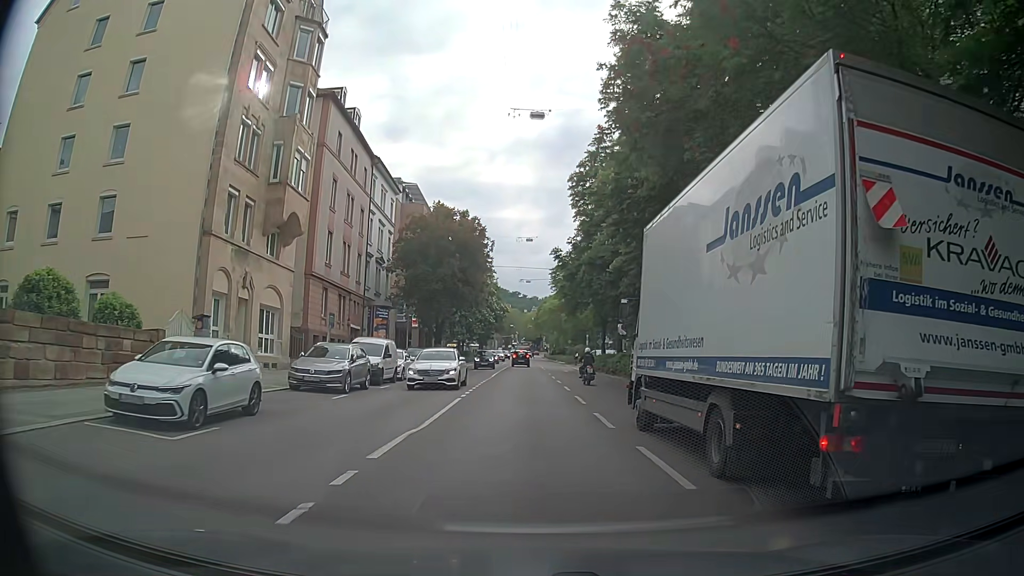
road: secondary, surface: asphalt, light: Day
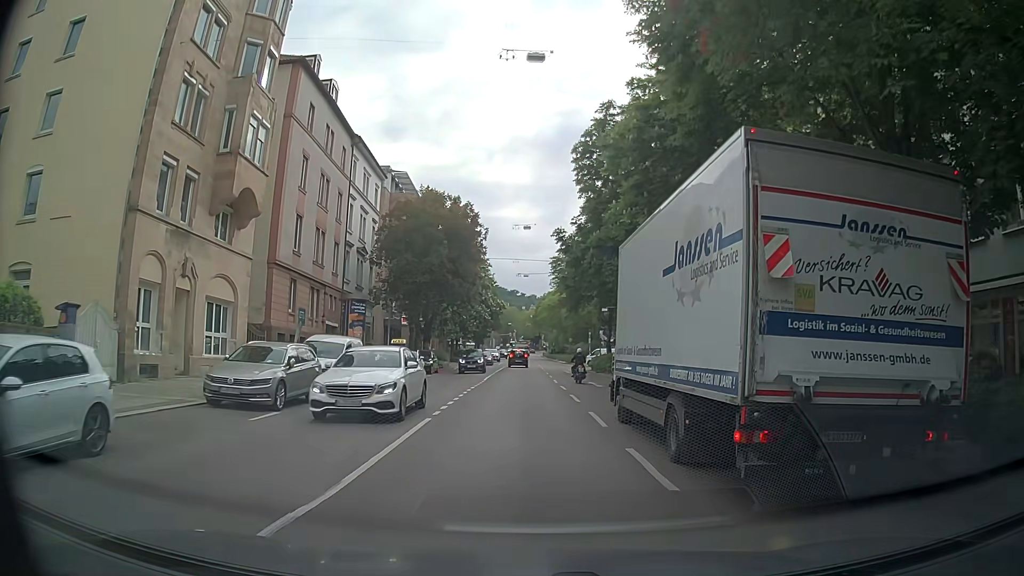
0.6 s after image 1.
(0.0, +5.5) m; 0°
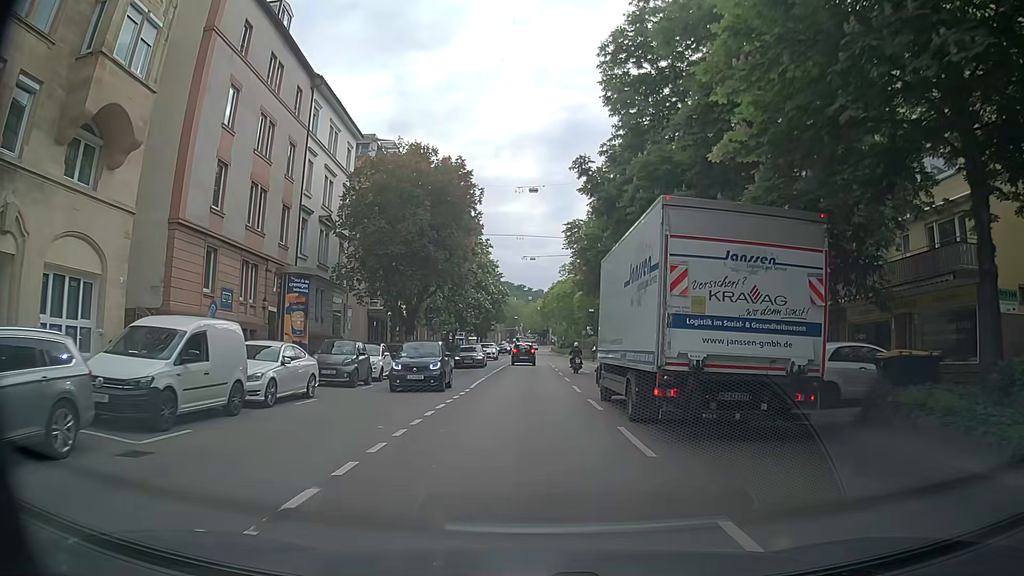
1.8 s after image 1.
(0.0, +10.6) m; 0°
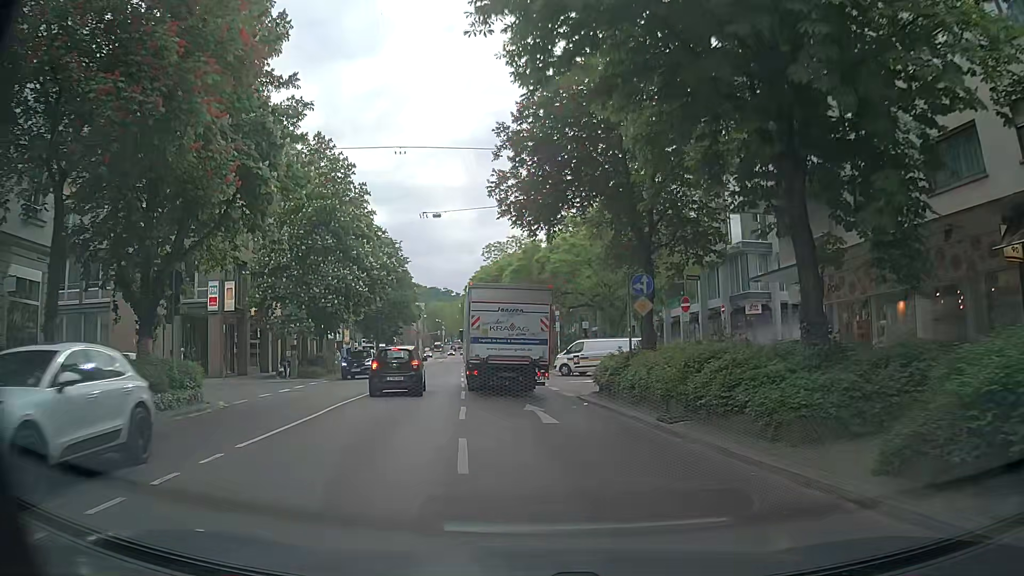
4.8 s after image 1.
(+1.3, +25.3) m; +5°
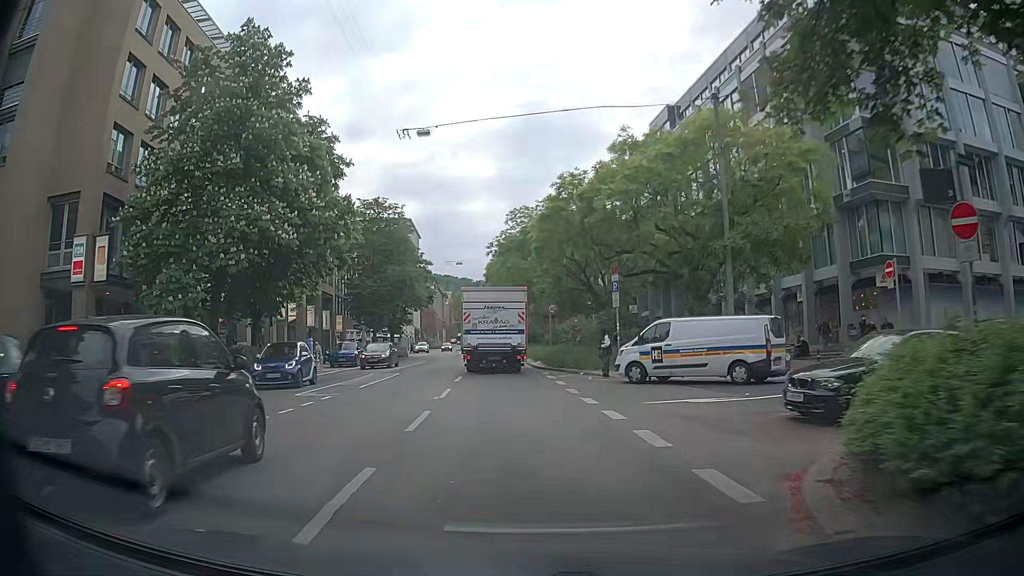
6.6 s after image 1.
(0.0, +16.2) m; -3°
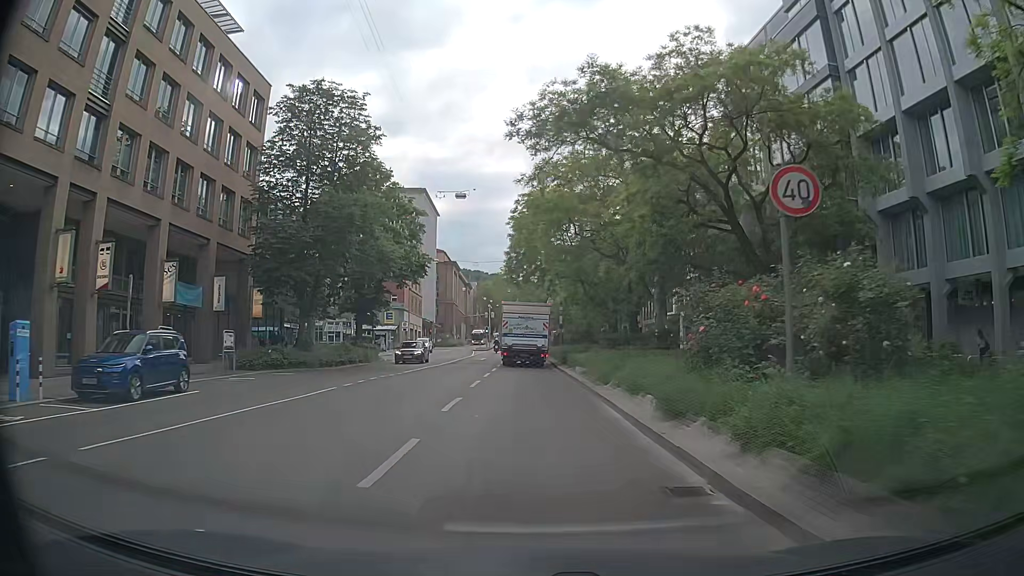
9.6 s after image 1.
(-0.8, +28.9) m; -1°
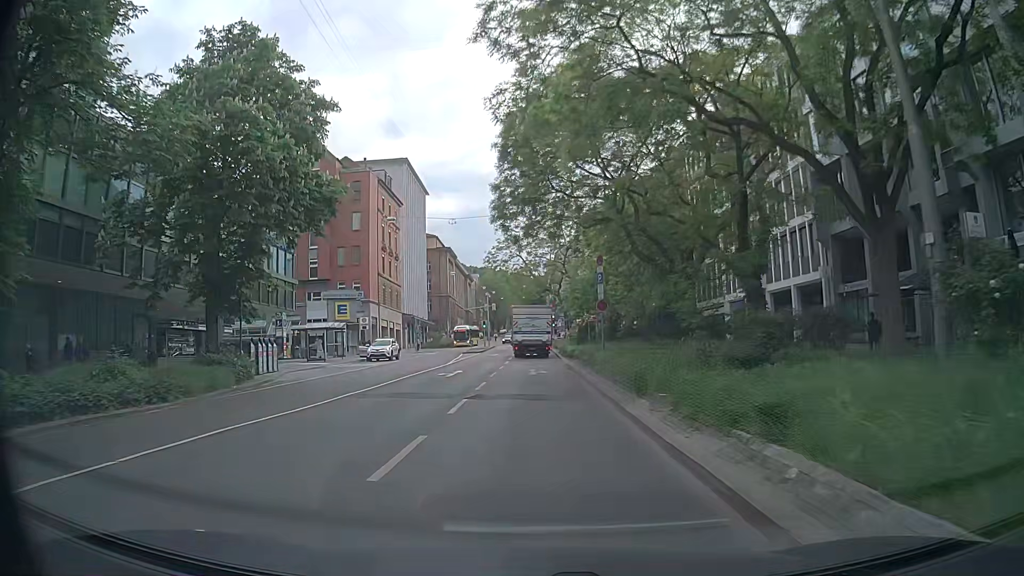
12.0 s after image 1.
(-0.1, +24.0) m; -2°
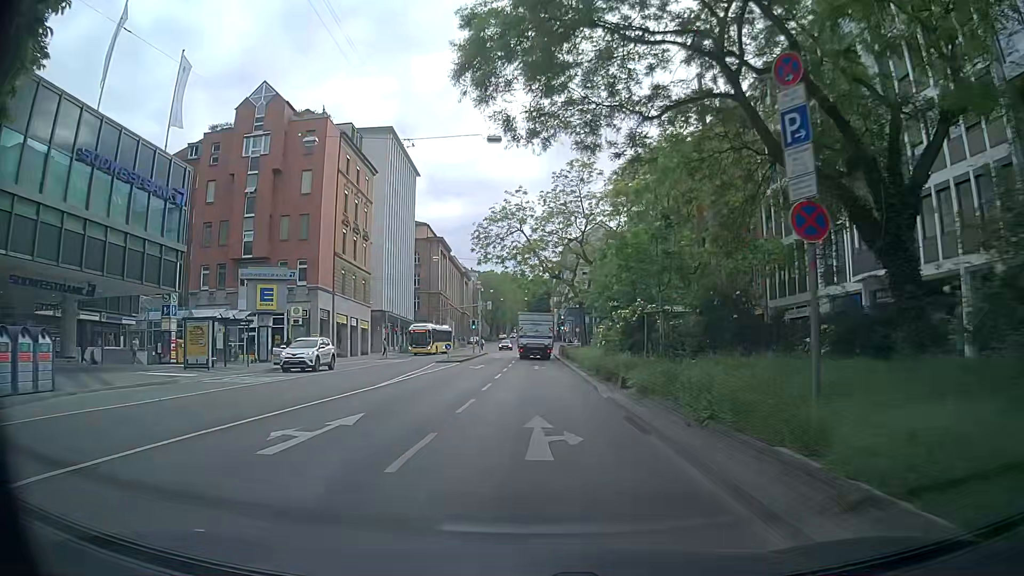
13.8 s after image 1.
(+0.3, +18.2) m; +1°
